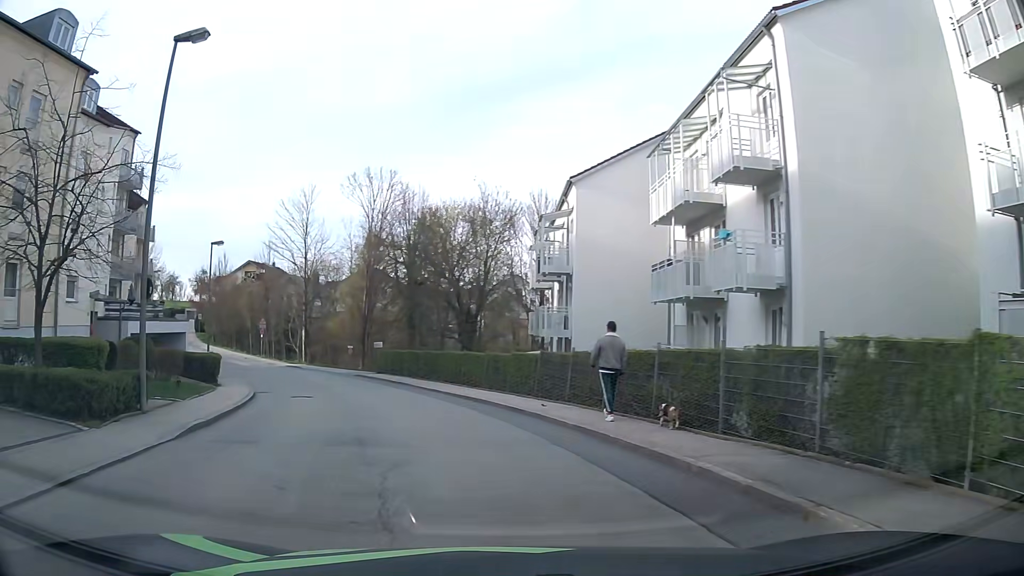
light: Day
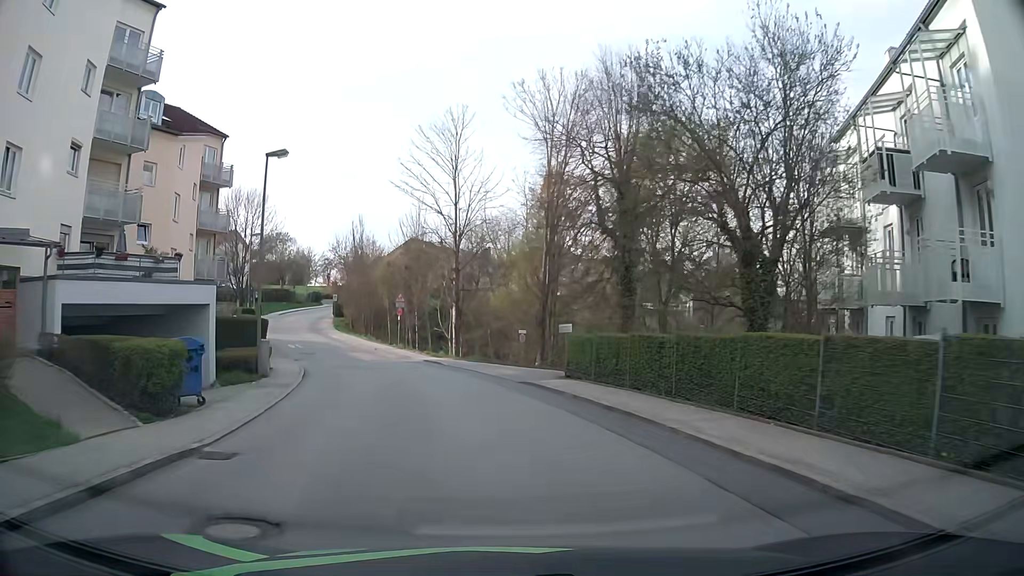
(-3.3, +18.4) m; -16°
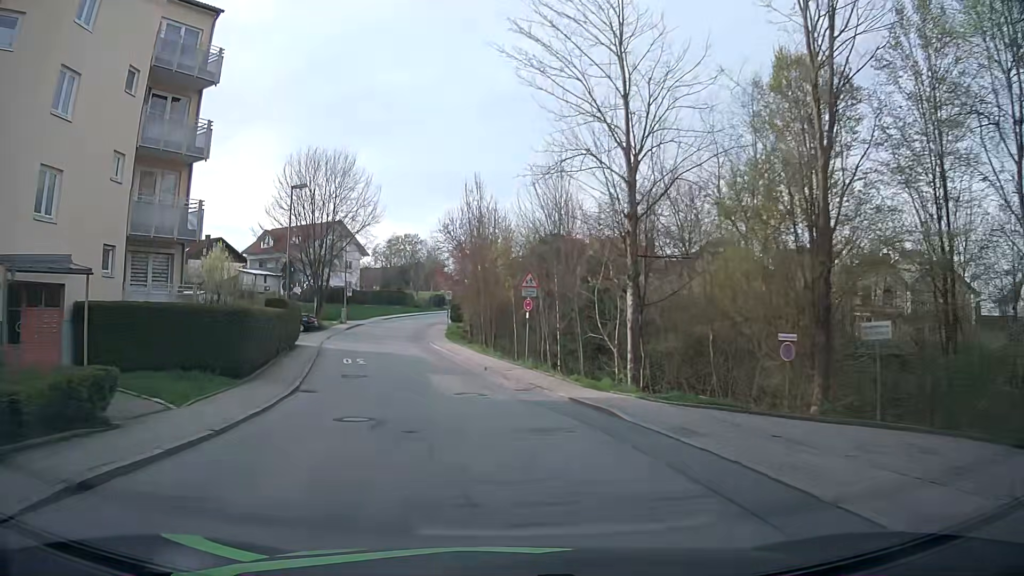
(-1.9, +19.4) m; -13°
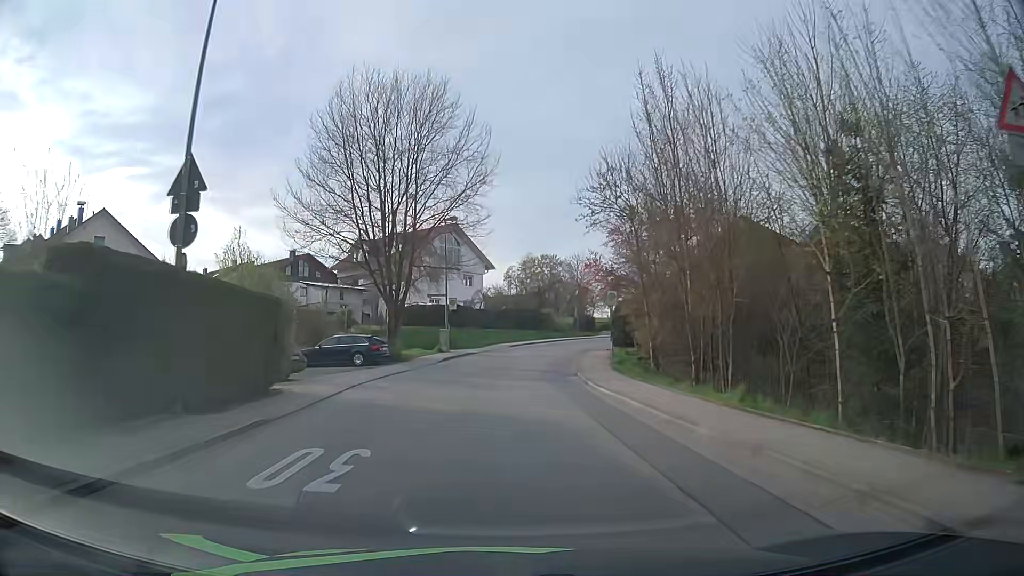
(-2.5, +21.7) m; -12°
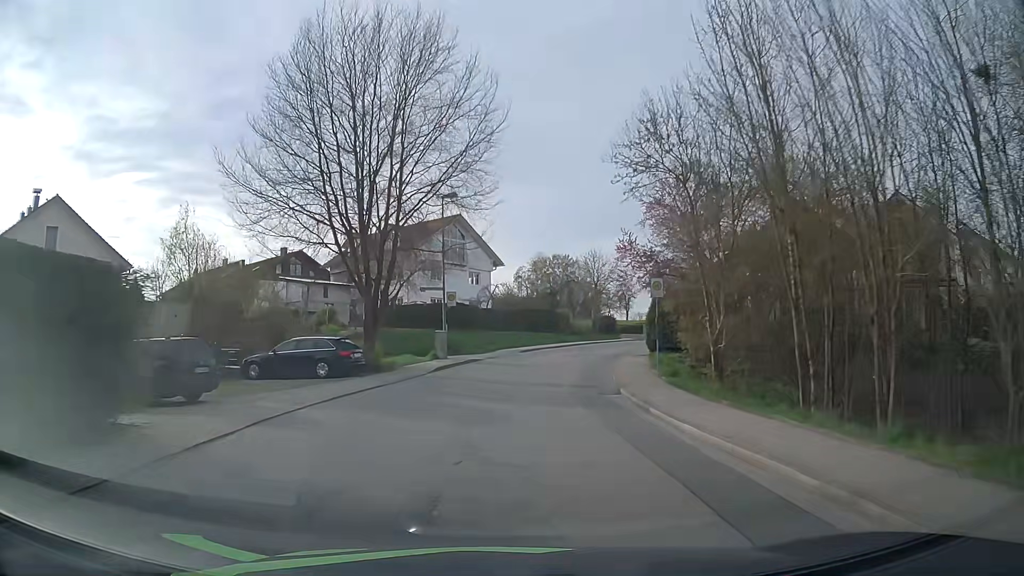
(-0.1, +7.5) m; -1°
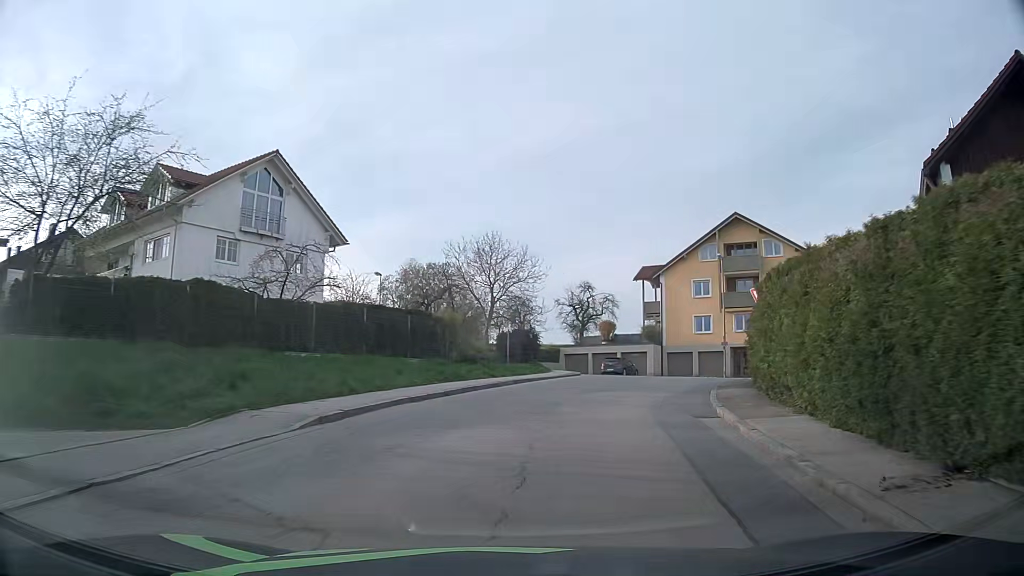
(+1.7, +27.5) m; +11°
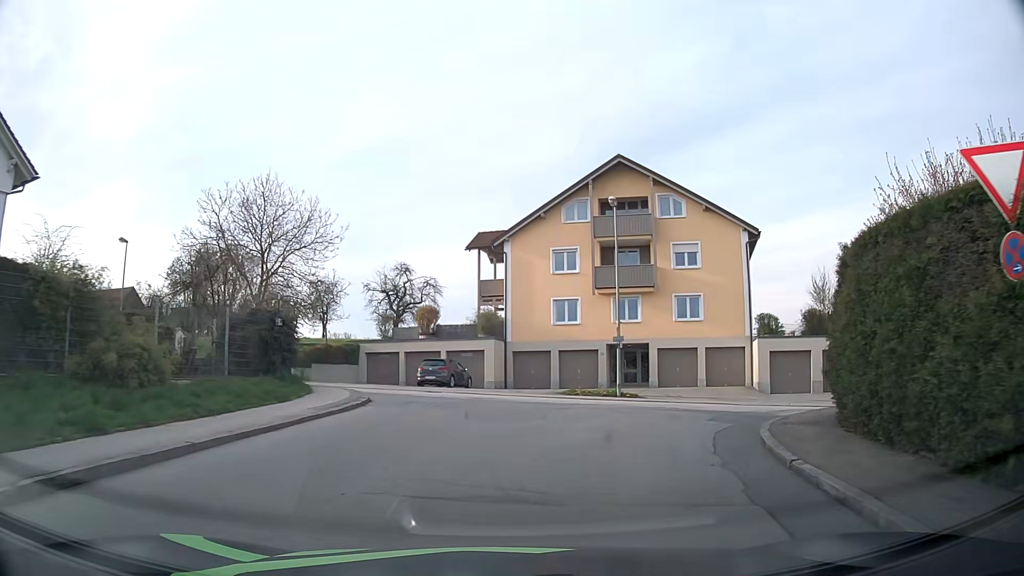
(+2.0, +16.1) m; +15°
(+1, +10) (+7, +18) (+16, +20) (+26, +17) (+35, +14) (+45, +11) (+54, +8) (+64, +5) (+73, +1) (+83, -2) m
